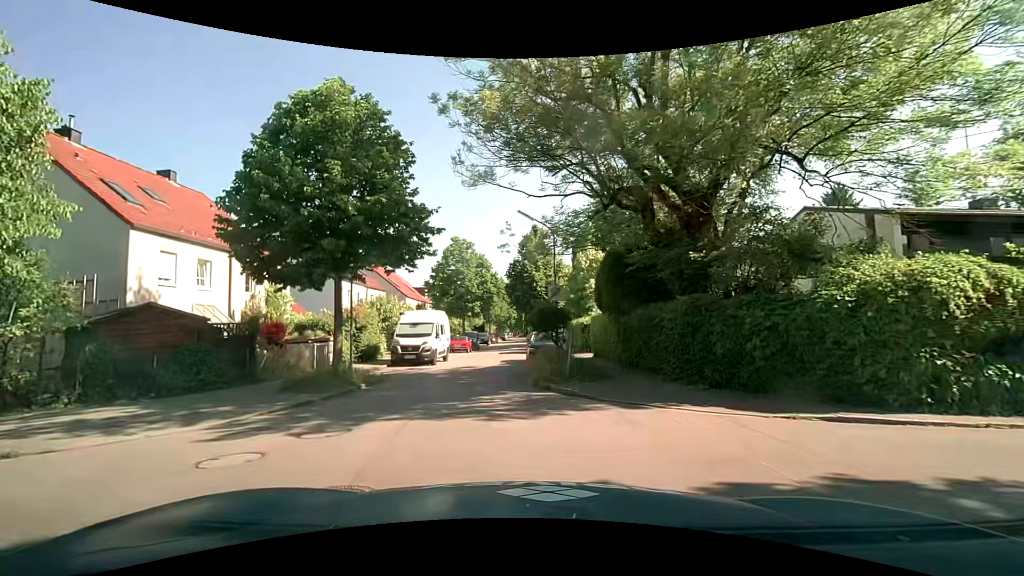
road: residential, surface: asphalt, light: Day
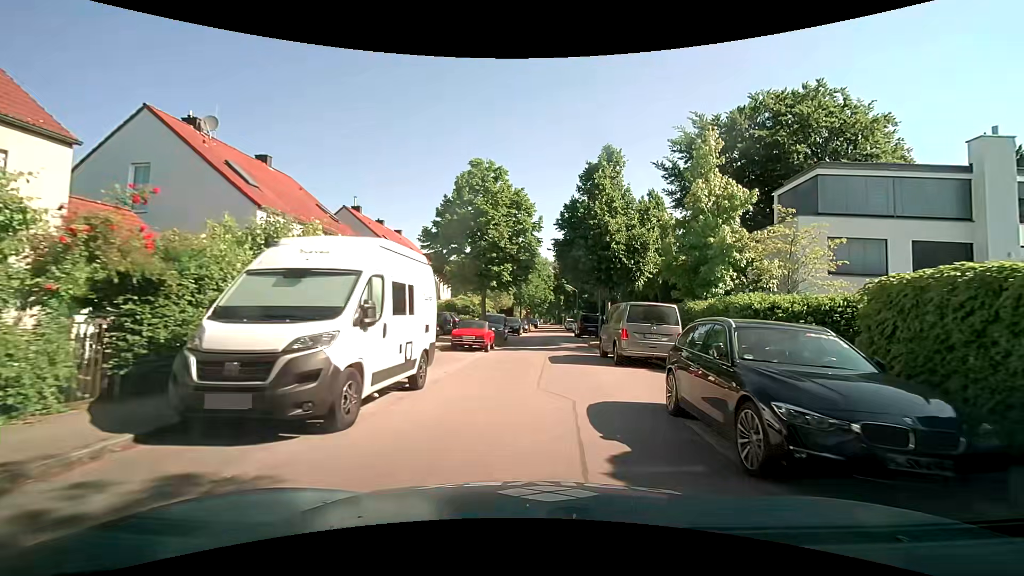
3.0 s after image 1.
(-2.3, +17.7) m; -5°
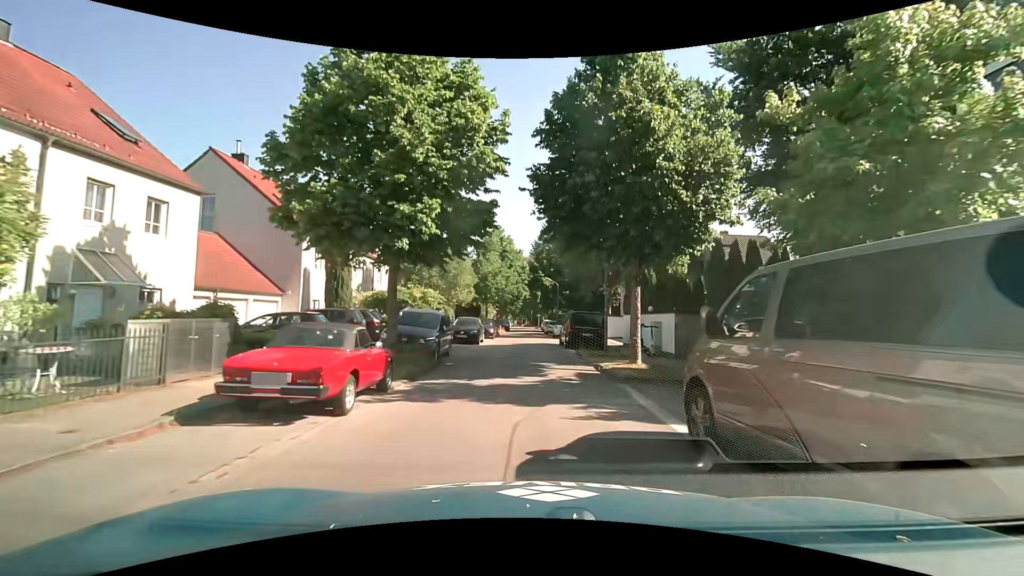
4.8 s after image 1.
(+0.6, +13.3) m; +3°
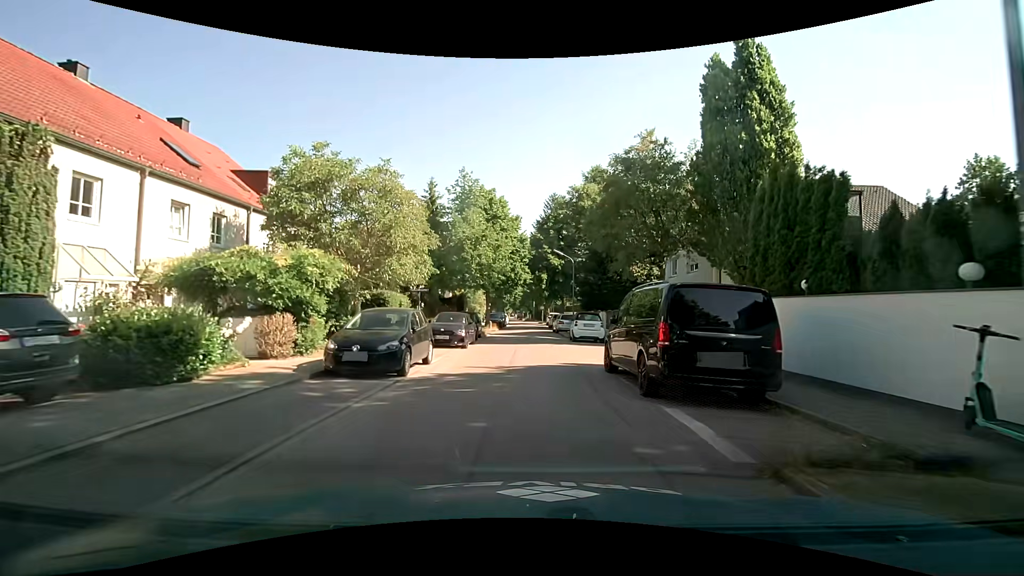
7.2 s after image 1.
(+0.1, +16.6) m; 0°
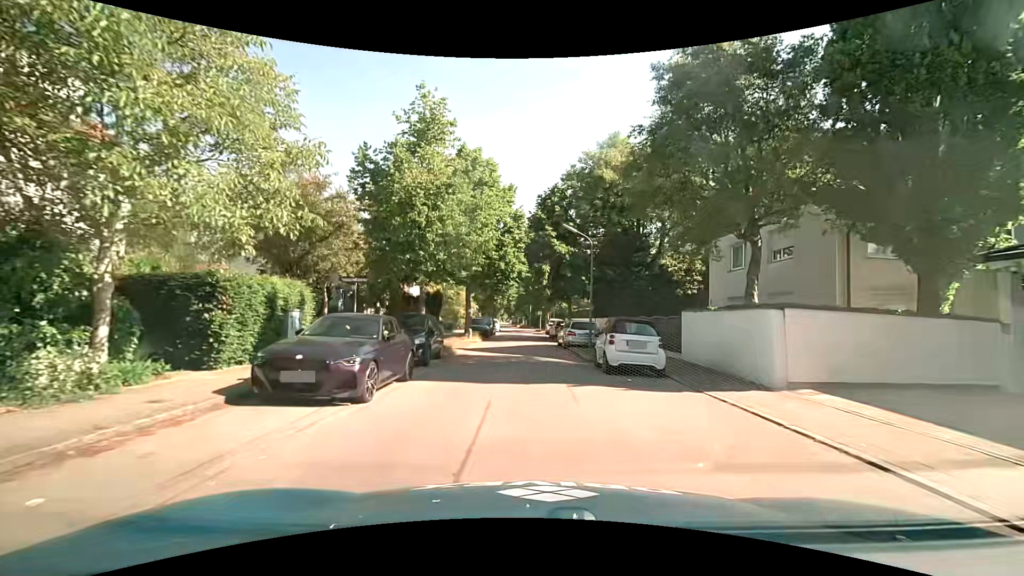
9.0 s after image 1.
(0.0, +11.8) m; +1°
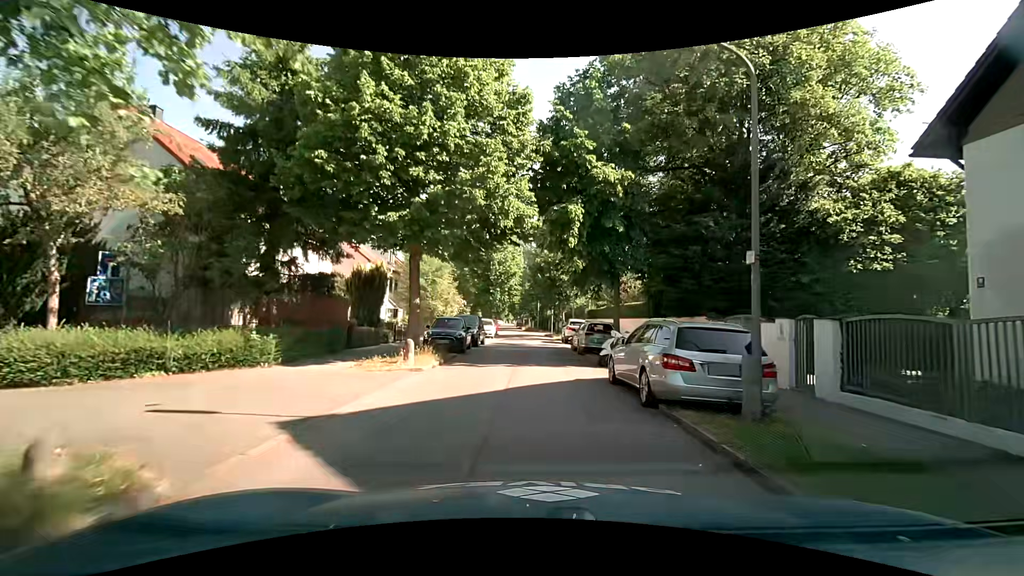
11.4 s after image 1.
(-0.3, +16.5) m; -2°
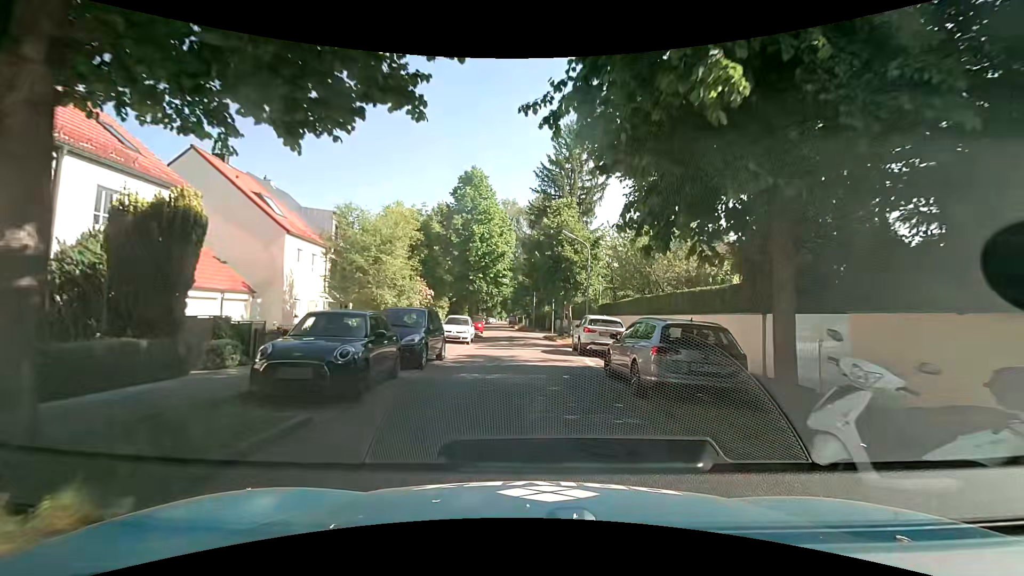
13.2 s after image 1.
(-0.1, +12.1) m; +1°
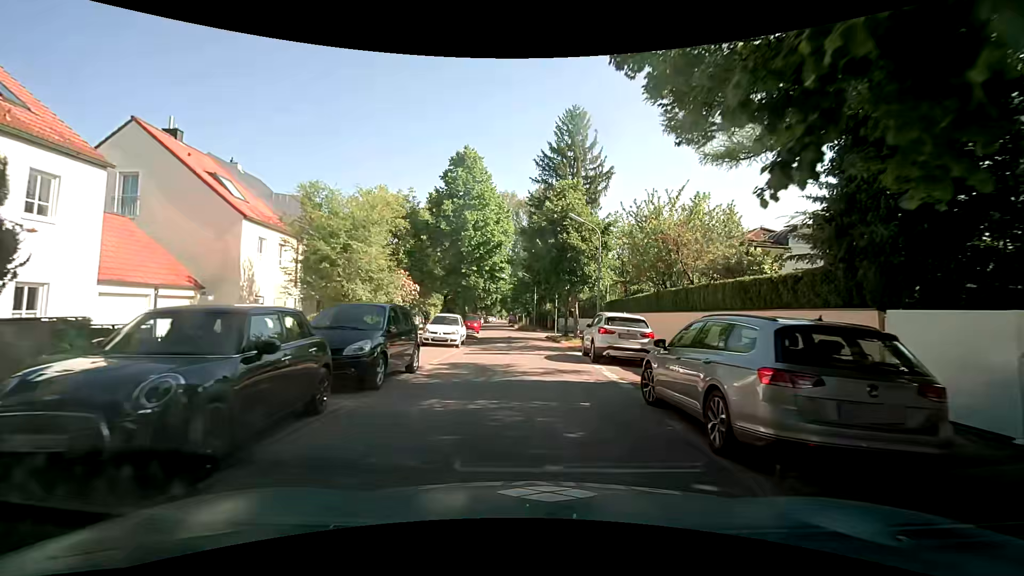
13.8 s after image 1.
(0.0, +3.9) m; -1°
(0, +10) (0, +20) (0, +30) (0, +40) (-2, +50) (-3, +60) (-4, +70) (-4, +80) (-5, +90) (-6, +100) m
